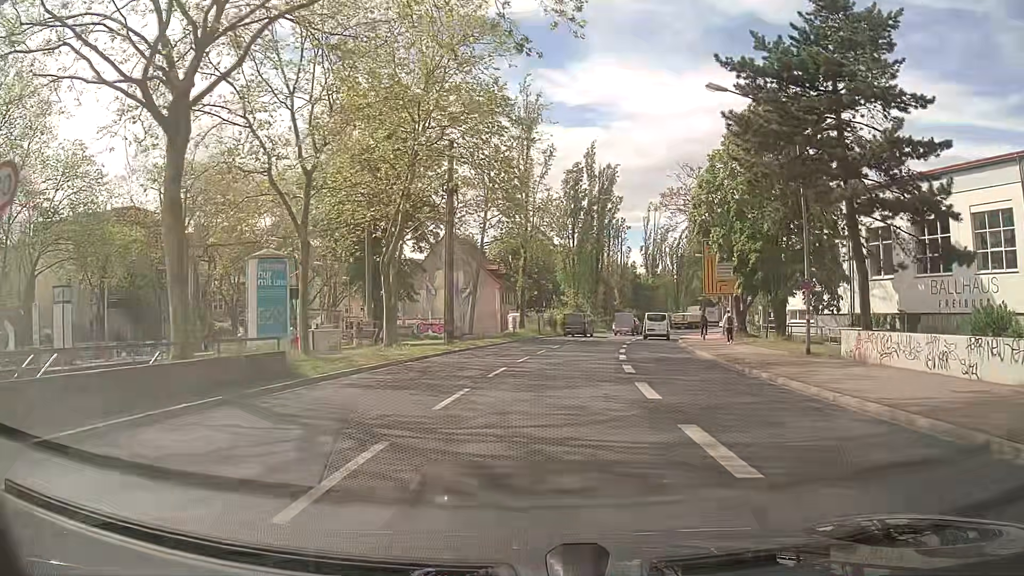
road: primary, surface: asphalt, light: Day
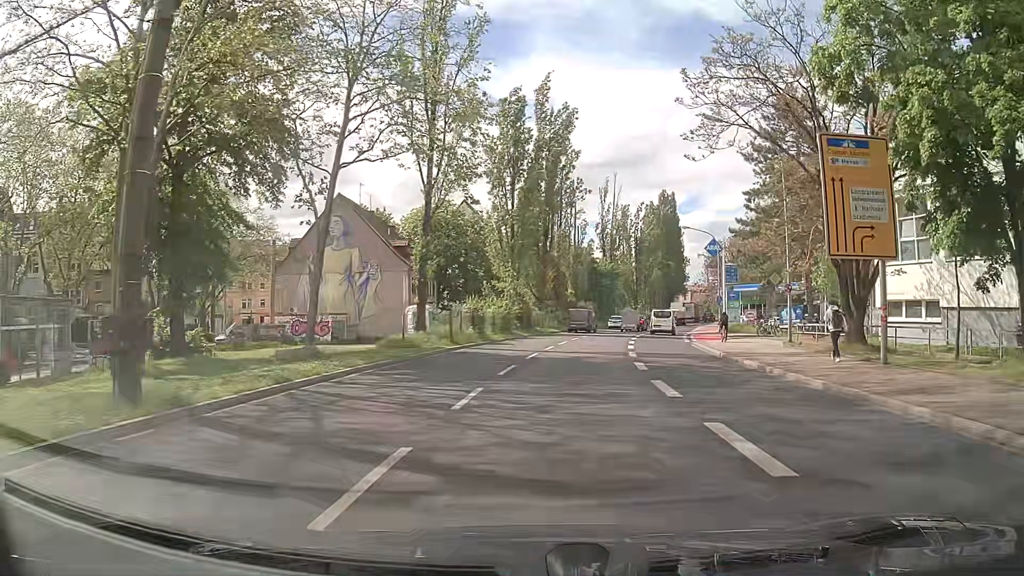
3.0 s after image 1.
(+1.2, +24.2) m; +6°
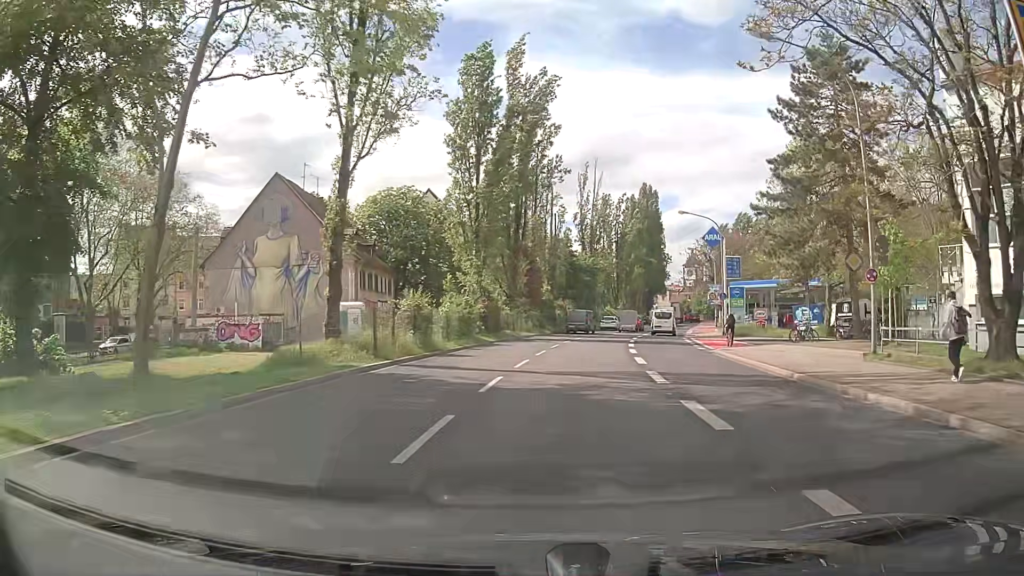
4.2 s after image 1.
(0.0, +9.7) m; +1°
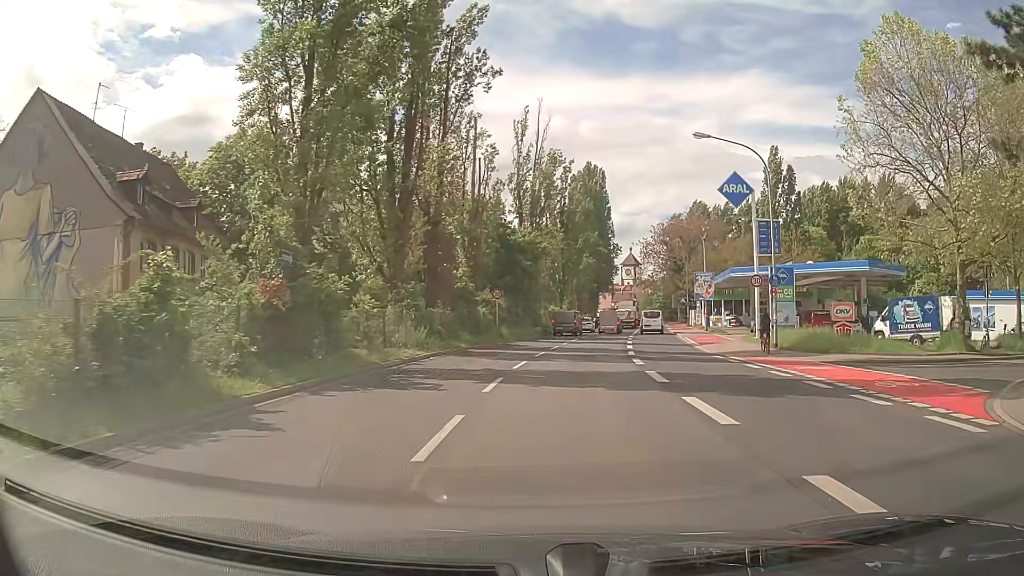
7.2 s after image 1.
(+1.6, +23.7) m; +6°
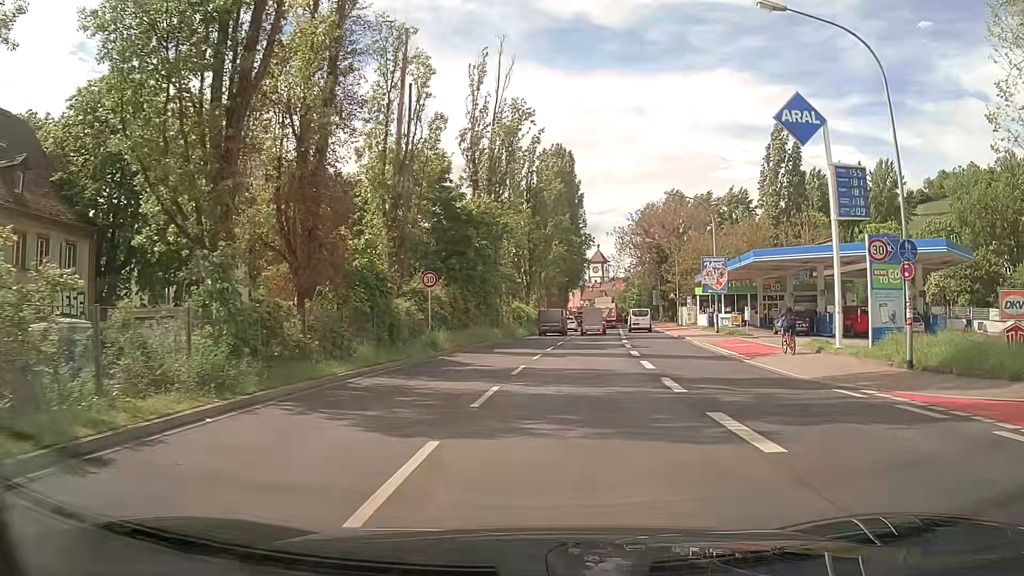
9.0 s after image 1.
(+0.6, +14.0) m; +4°
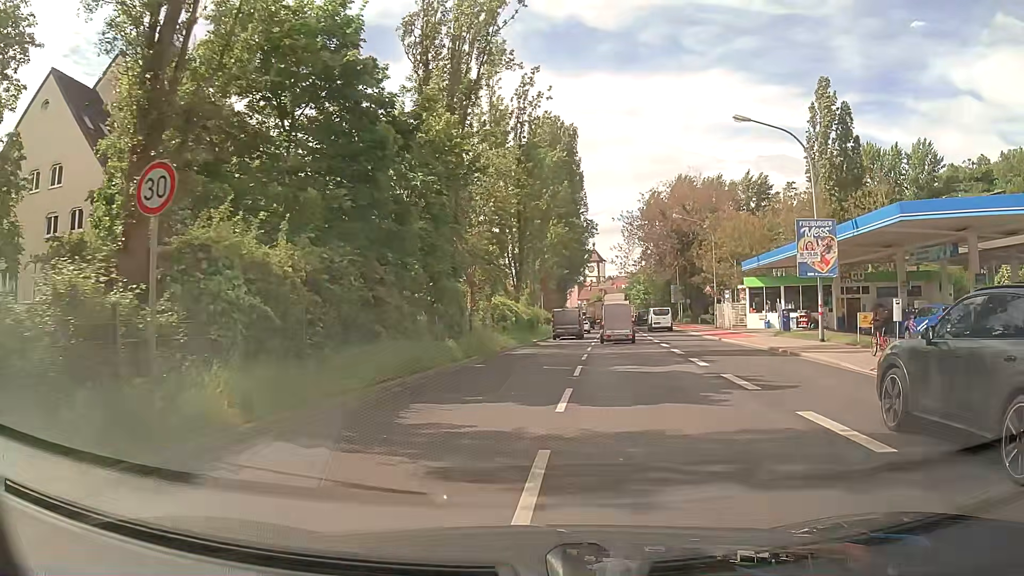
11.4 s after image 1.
(+0.2, +18.4) m; 0°
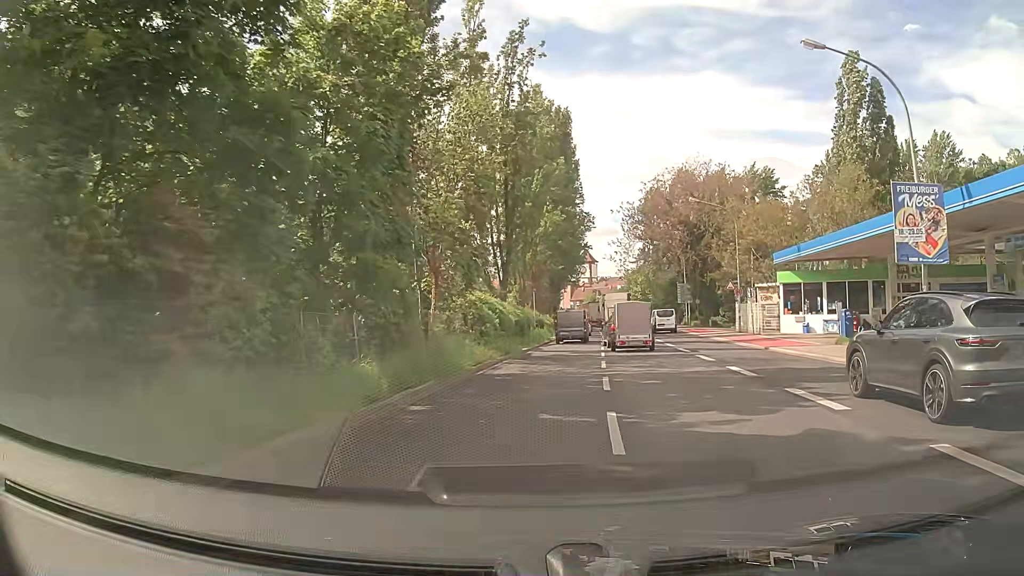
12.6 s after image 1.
(+0.1, +9.1) m; 0°
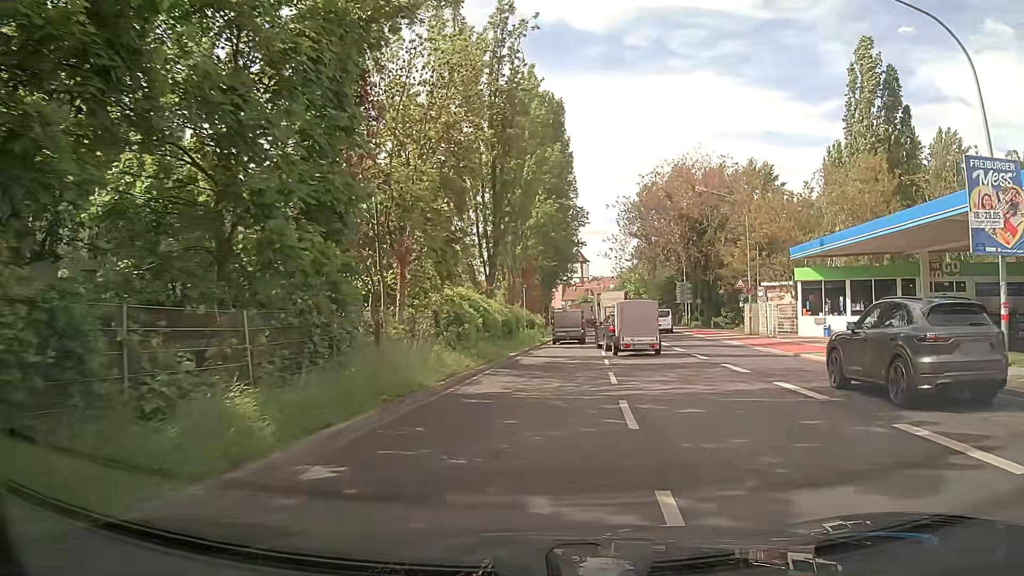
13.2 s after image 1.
(+0.1, +4.5) m; +1°
